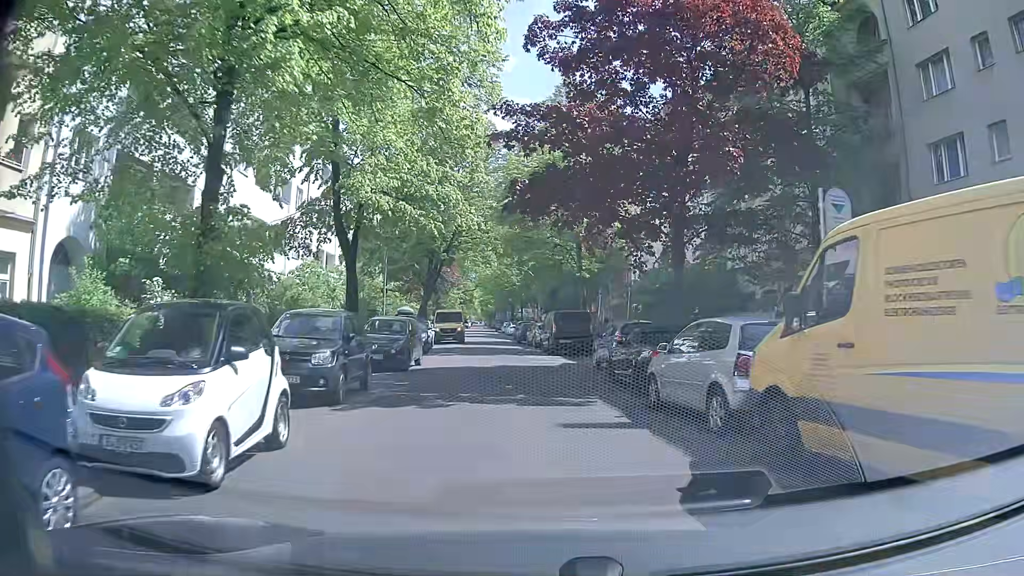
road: residential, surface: asphalt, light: Day
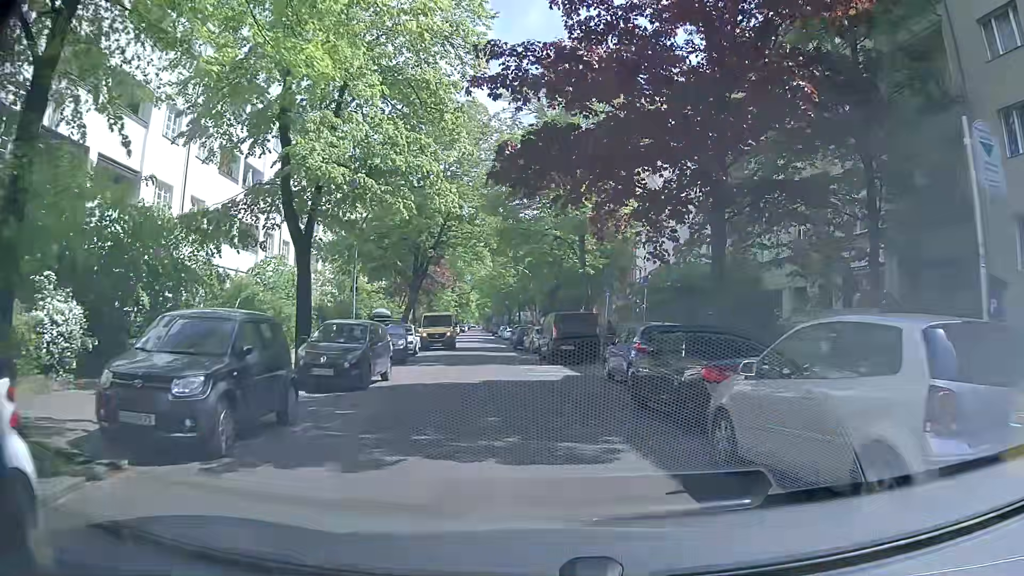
(0.0, +4.3) m; -1°
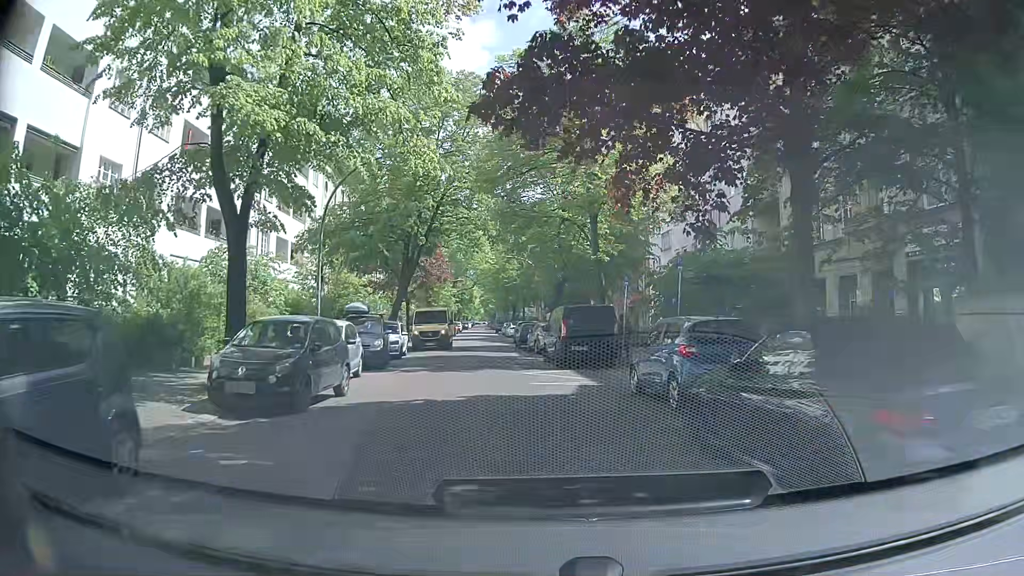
(0.0, +4.4) m; 0°
(0, +10) (-1, +20) (-2, +30) (-3, +40) (-4, +50) (-5, +60) (-5, +70) (-6, +80) (-7, +90) (-8, +100) m
